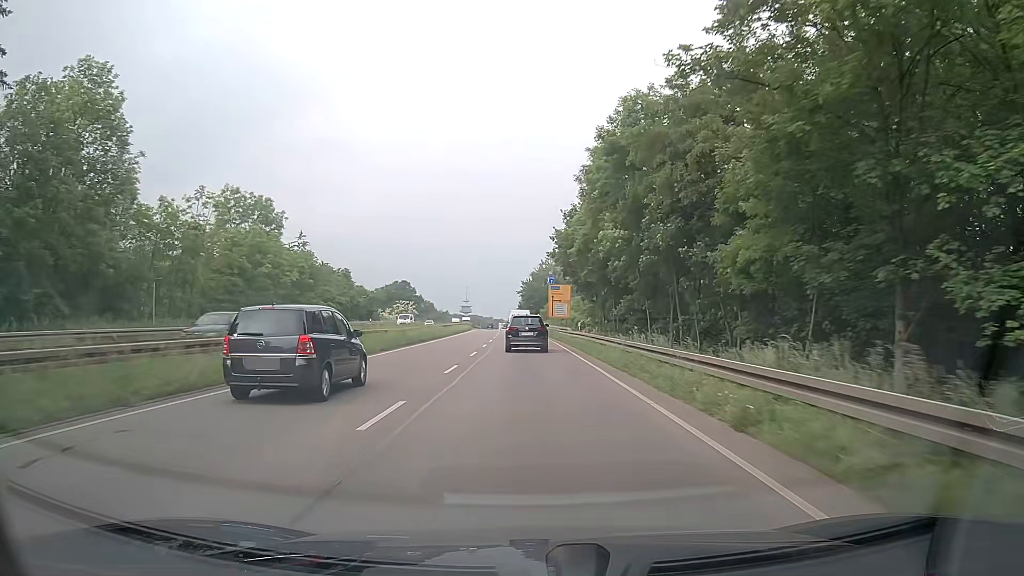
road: trunk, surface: asphalt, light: Day
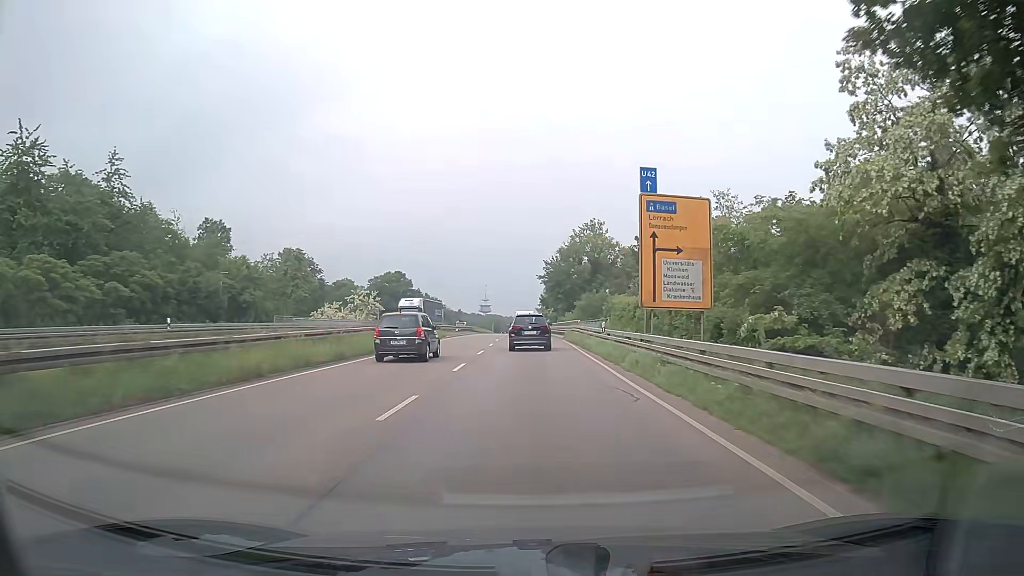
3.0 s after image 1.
(-0.8, +53.7) m; -2°
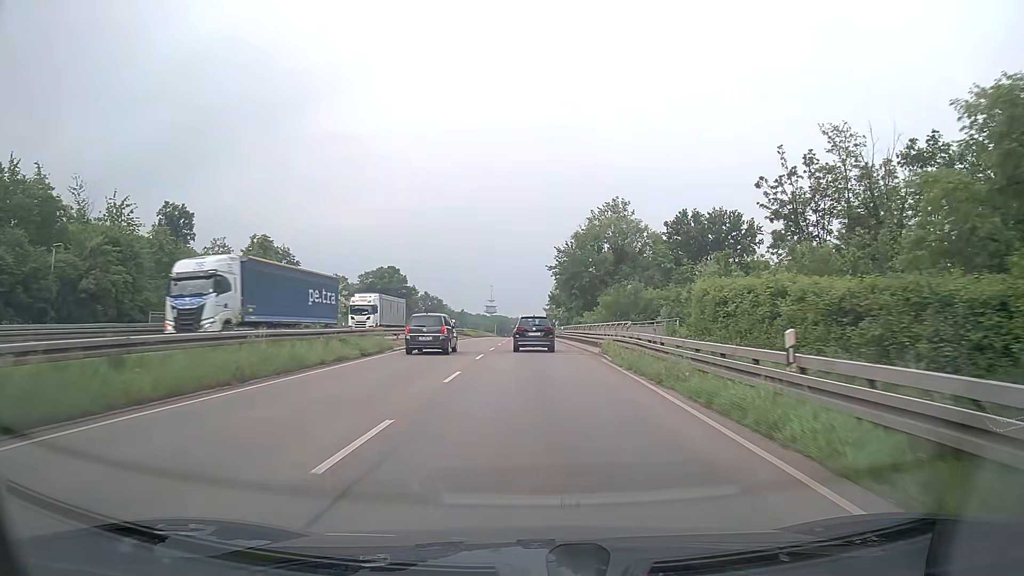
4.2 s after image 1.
(-0.1, +21.1) m; -1°
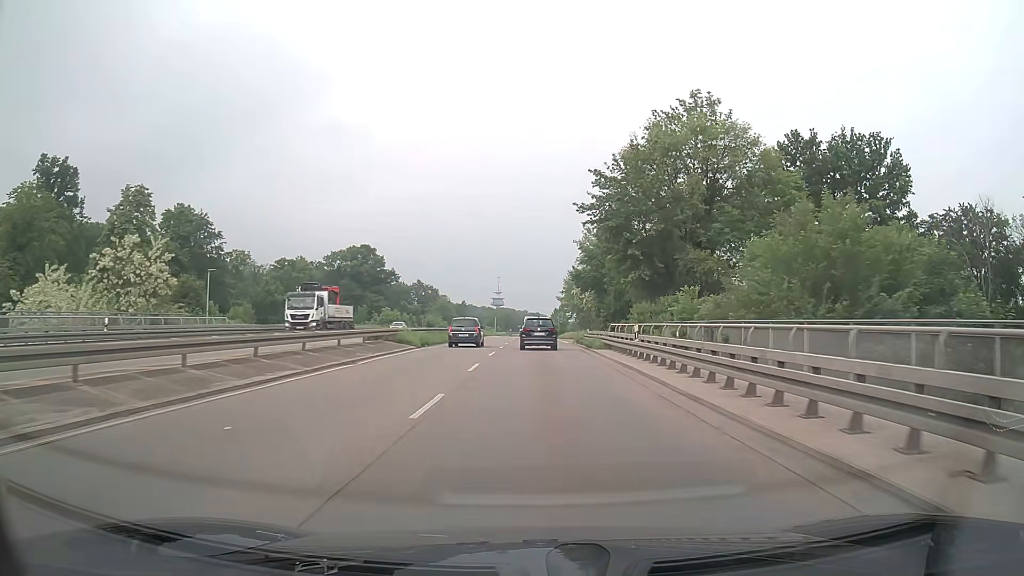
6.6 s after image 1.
(0.0, +41.6) m; 0°
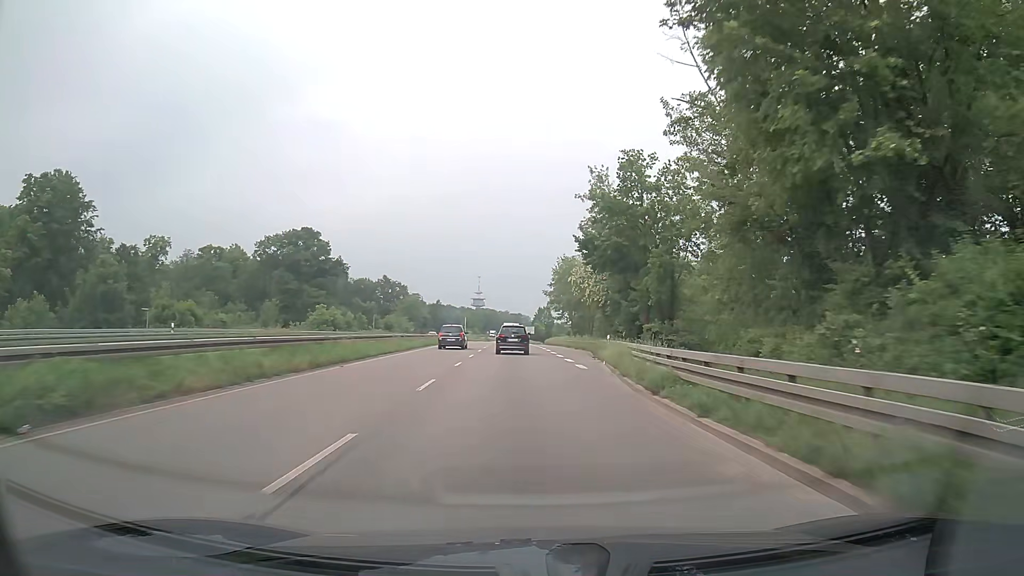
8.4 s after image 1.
(+0.4, +31.3) m; +2°
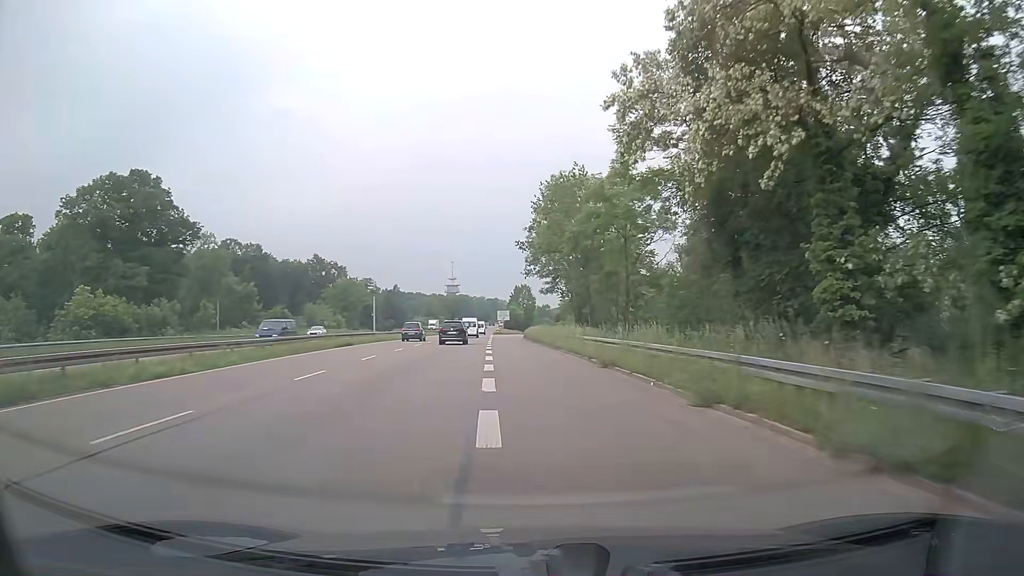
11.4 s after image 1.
(+1.2, +52.9) m; +2°
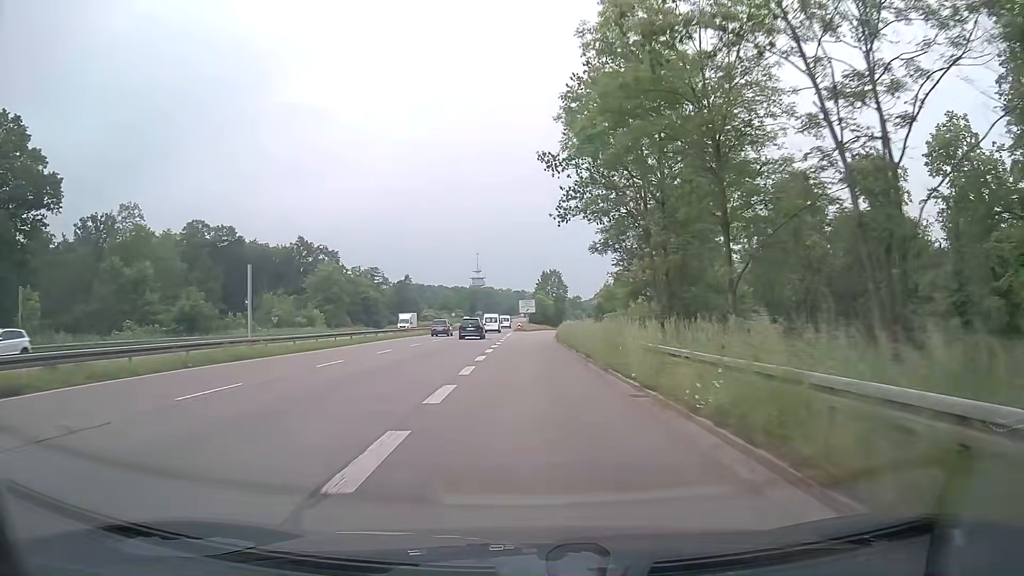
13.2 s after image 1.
(-0.8, +32.1) m; -3°
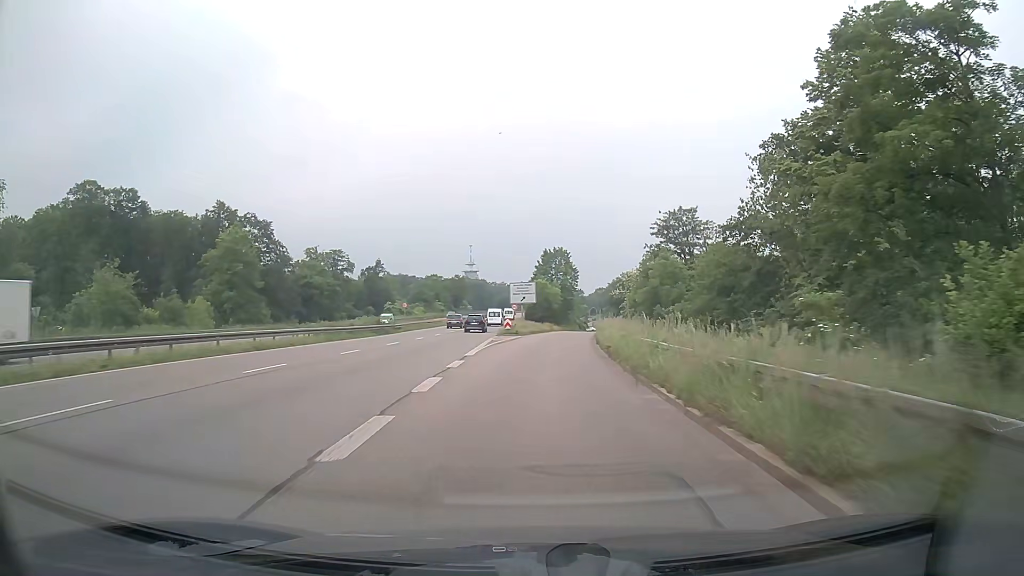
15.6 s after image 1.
(-0.5, +40.6) m; 0°
(0, +10) (0, +20) (+1, +30) (+2, +40) (+3, +50) (+4, +60) (+5, +70) (+7, +80) (+8, +90) (+9, +99) m
